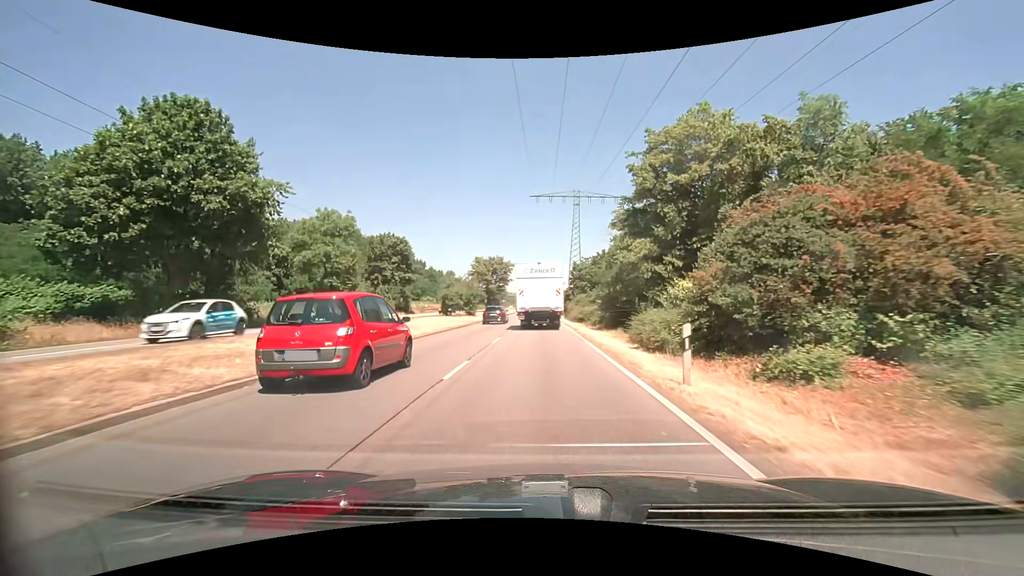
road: primary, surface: asphalt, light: Day
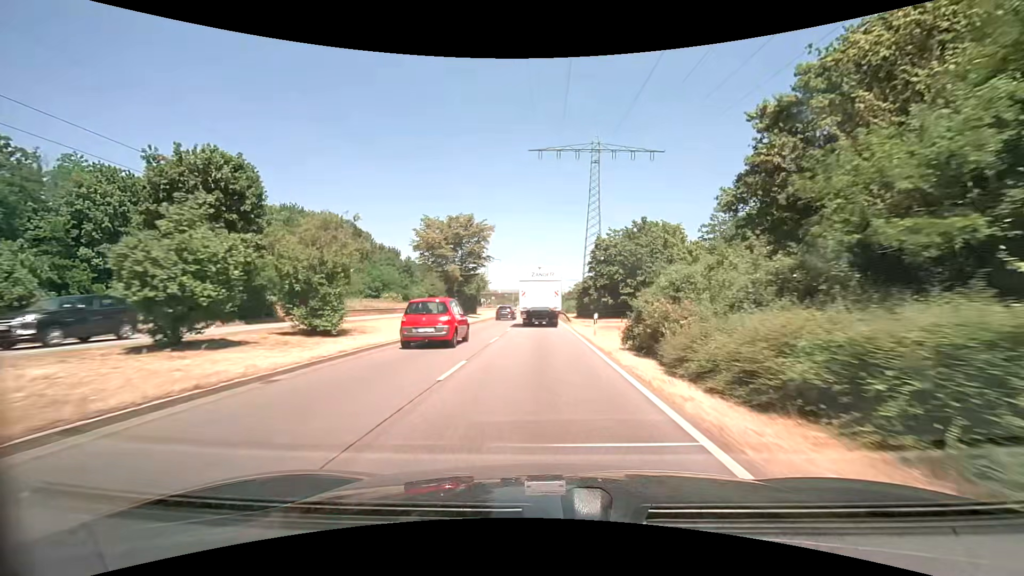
(-0.1, +36.5) m; 0°
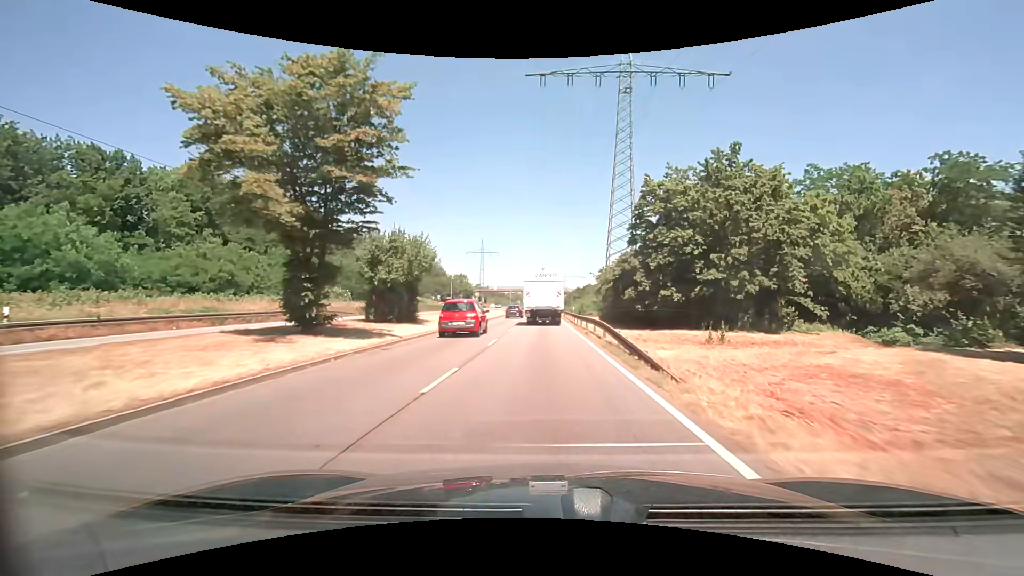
(-0.1, +28.7) m; 0°
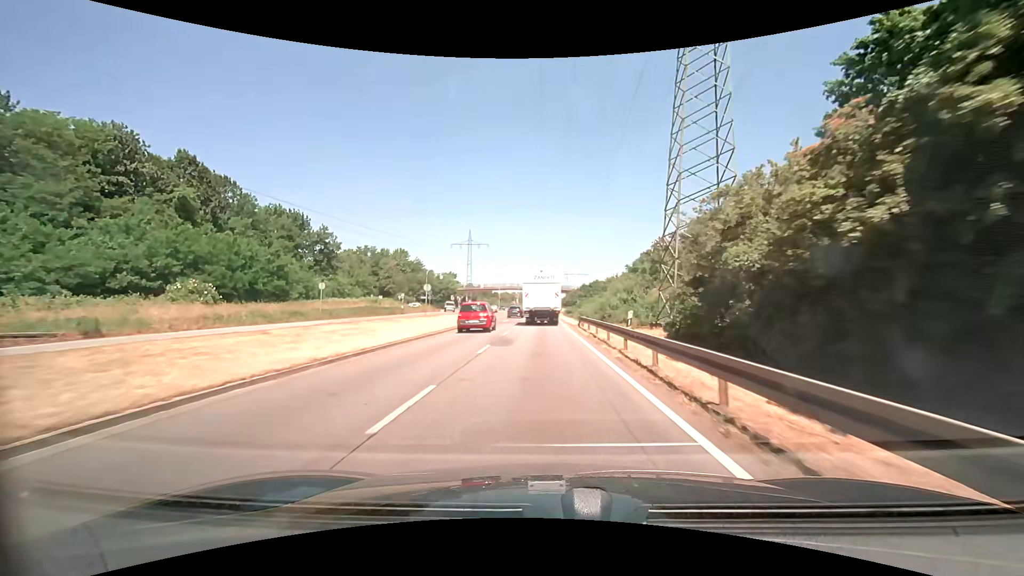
(0.0, +29.4) m; 0°
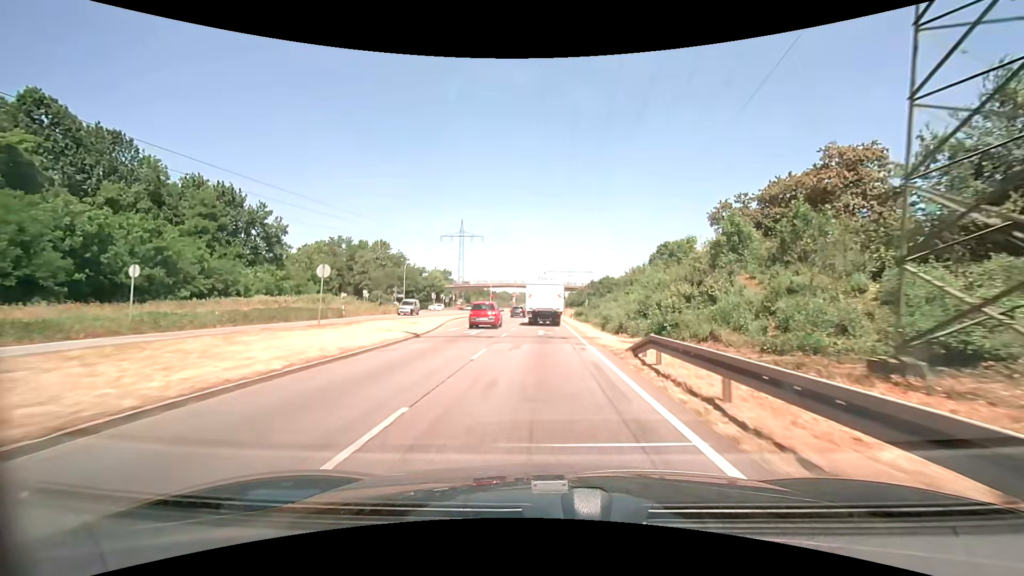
(0.0, +19.9) m; 0°
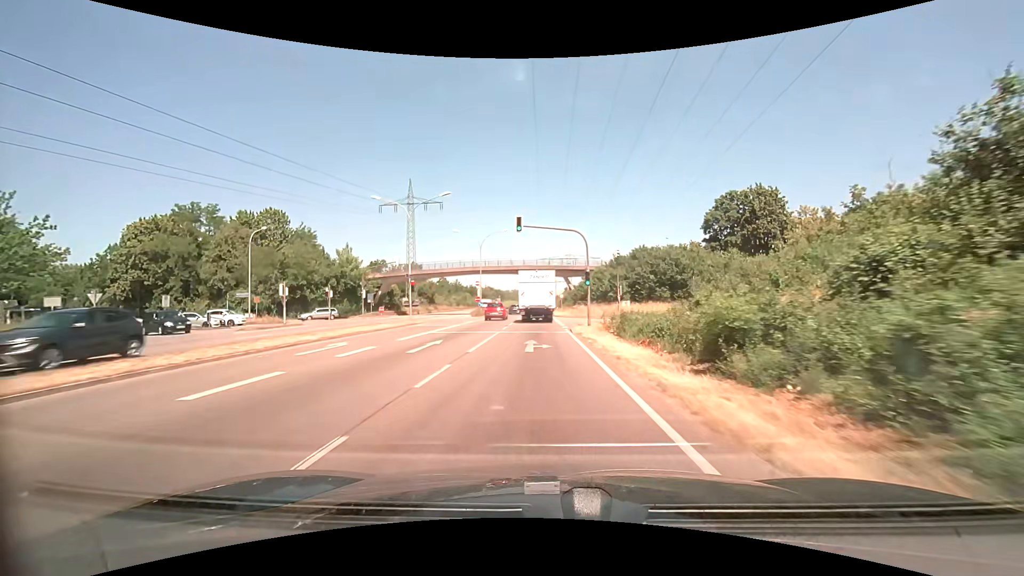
(+0.1, +49.5) m; +1°
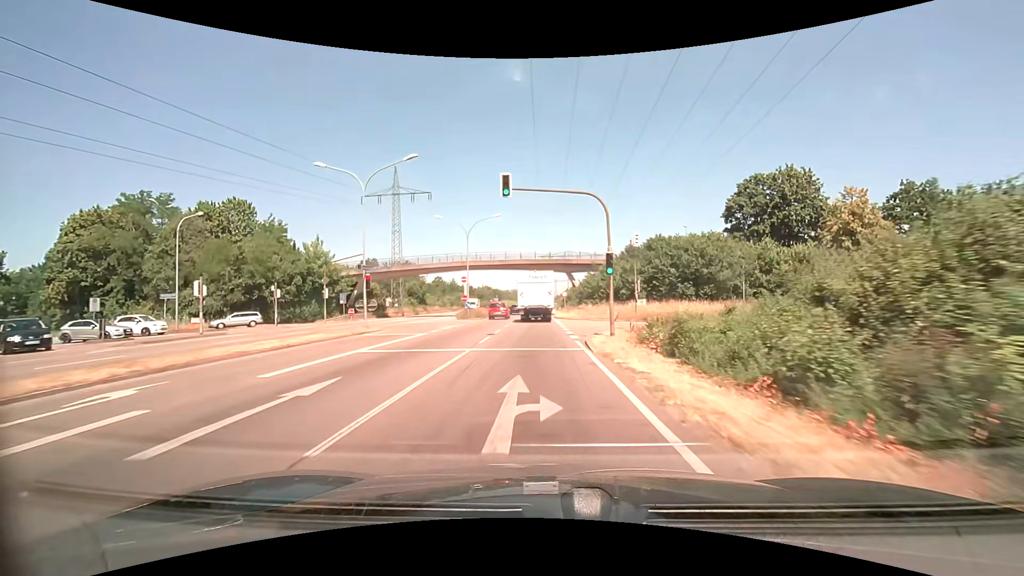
(0.0, +9.5) m; 0°
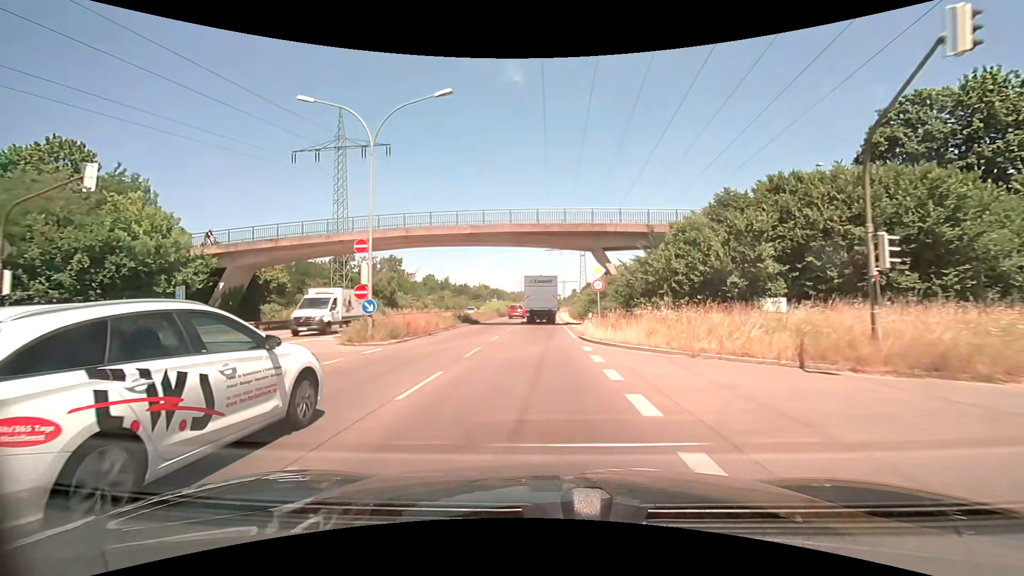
(-0.3, +28.4) m; -1°
(0, +10) (0, +20) (0, +30) (0, +40) (0, +50) (0, +60) (+1, +70) (+1, +80) (+1, +90) (+2, +100) m
